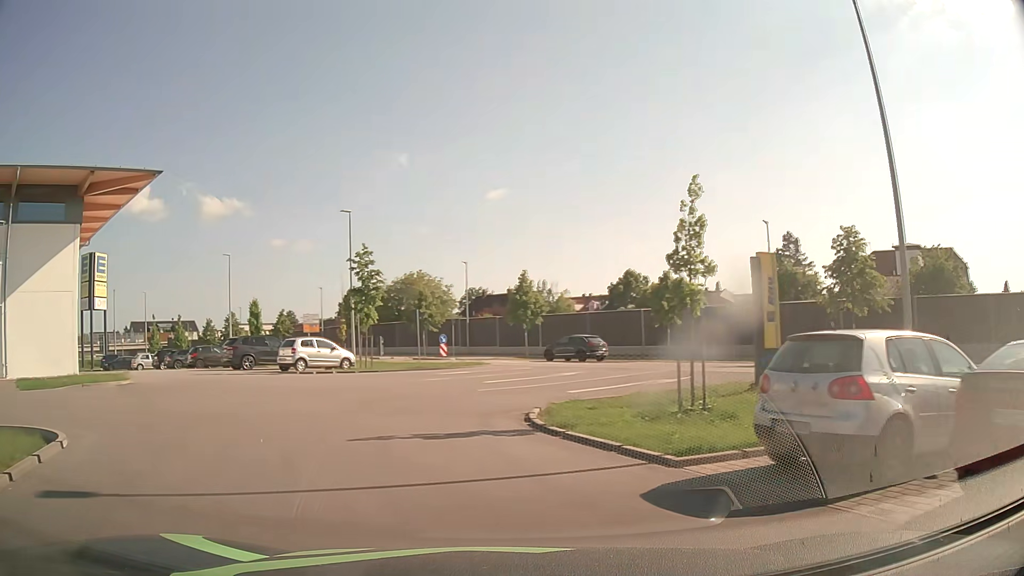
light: Day
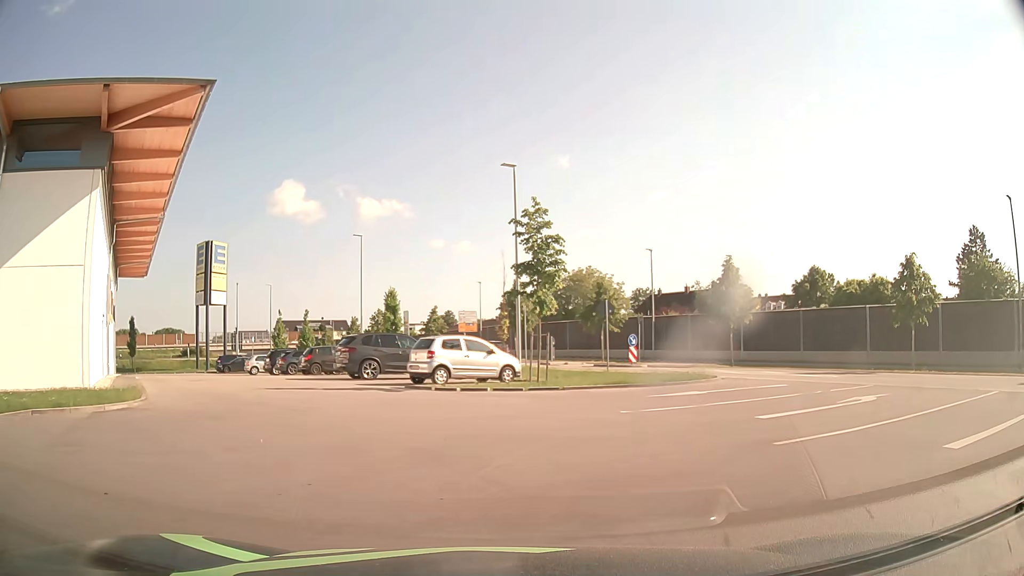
(-1.9, +9.3) m; -14°
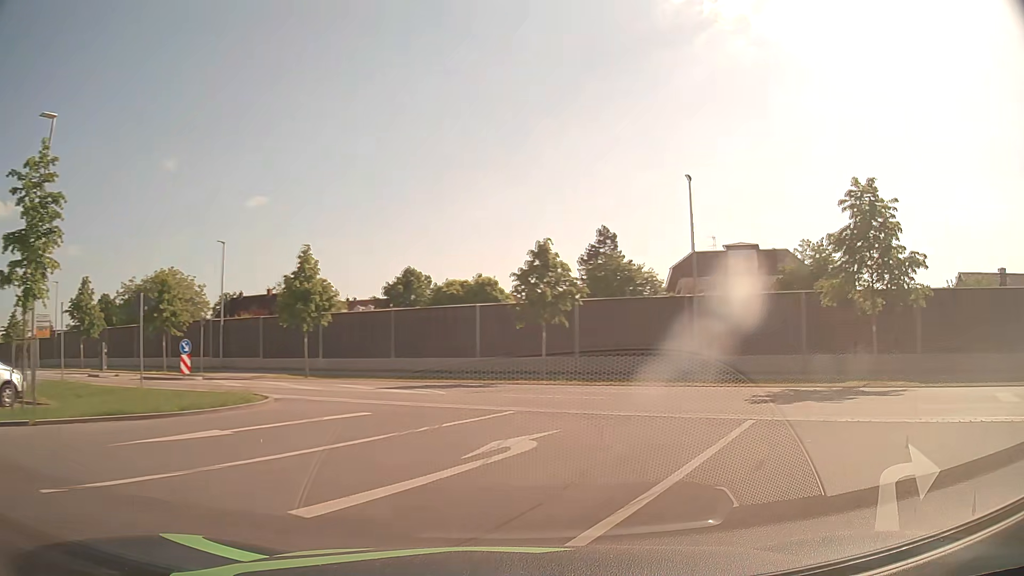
(+1.6, +6.3) m; +34°
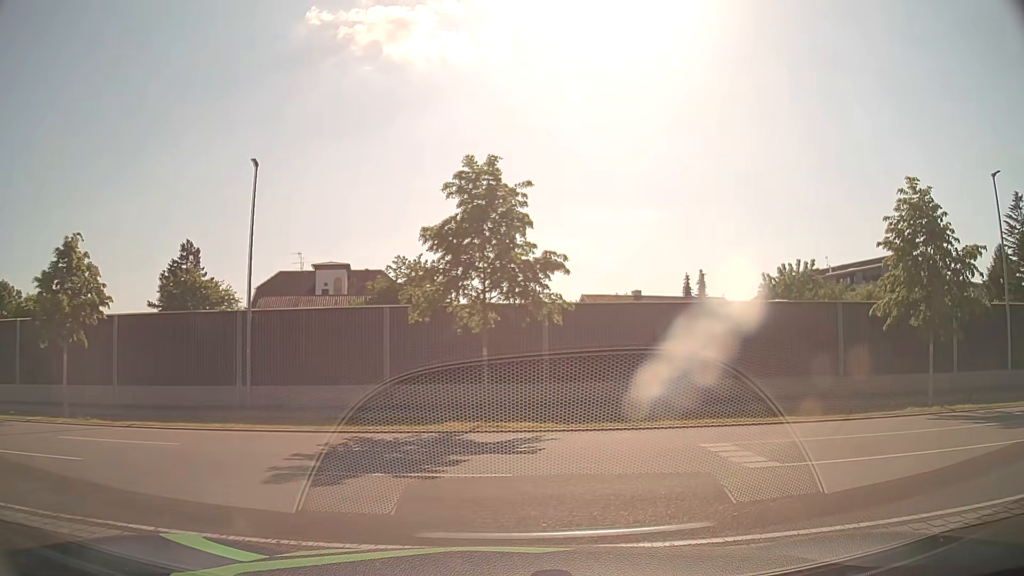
(+1.8, +5.4) m; +35°
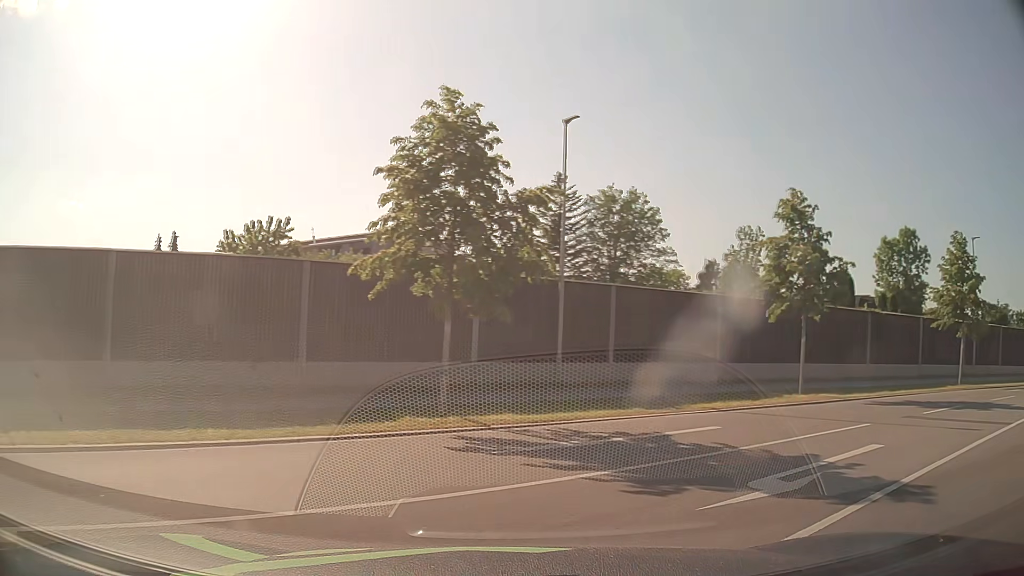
(+2.2, +6.3) m; +41°
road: unclassified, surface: asphalt
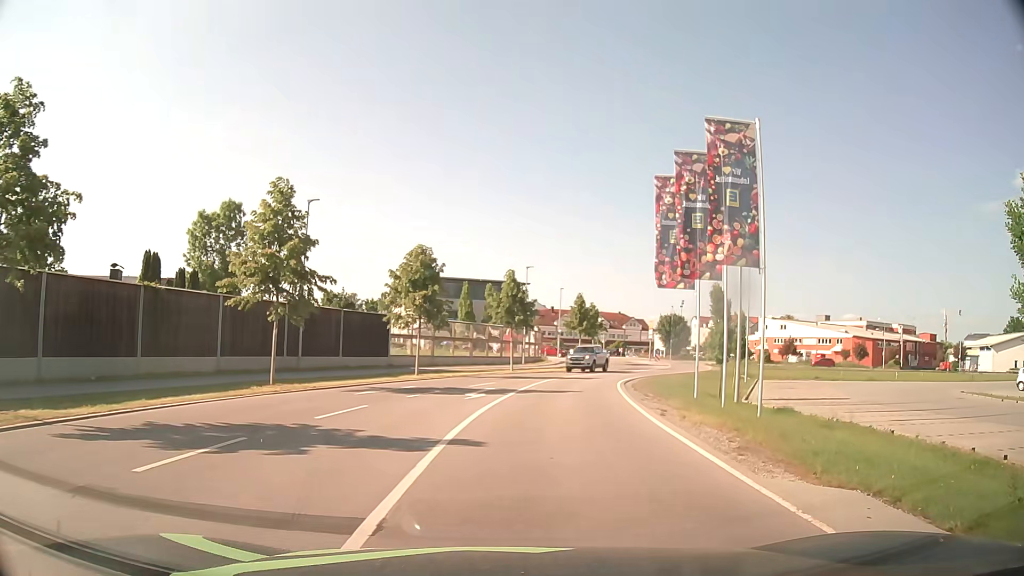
(+5.4, +7.3) m; +61°
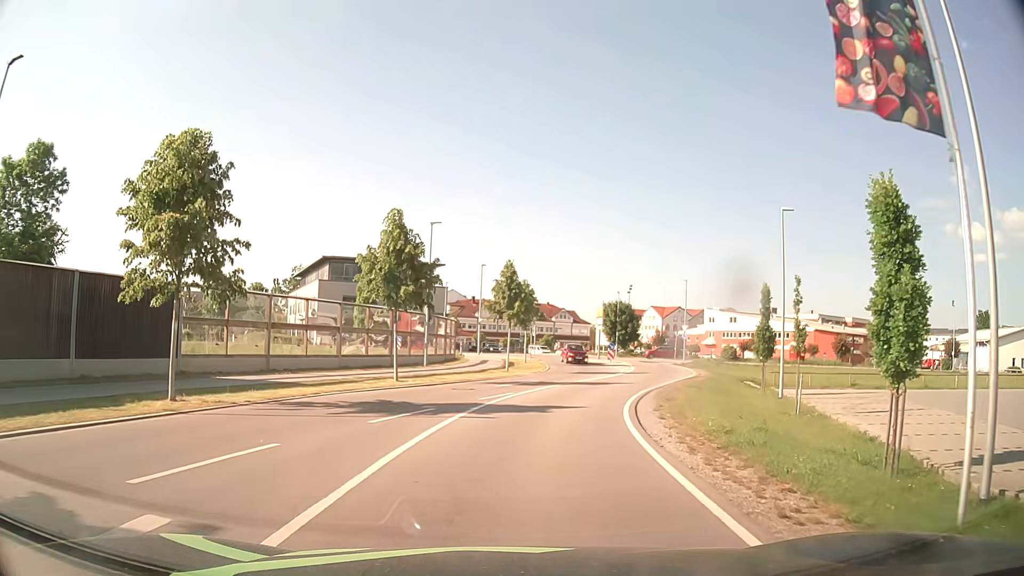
(+1.4, +18.4) m; +7°
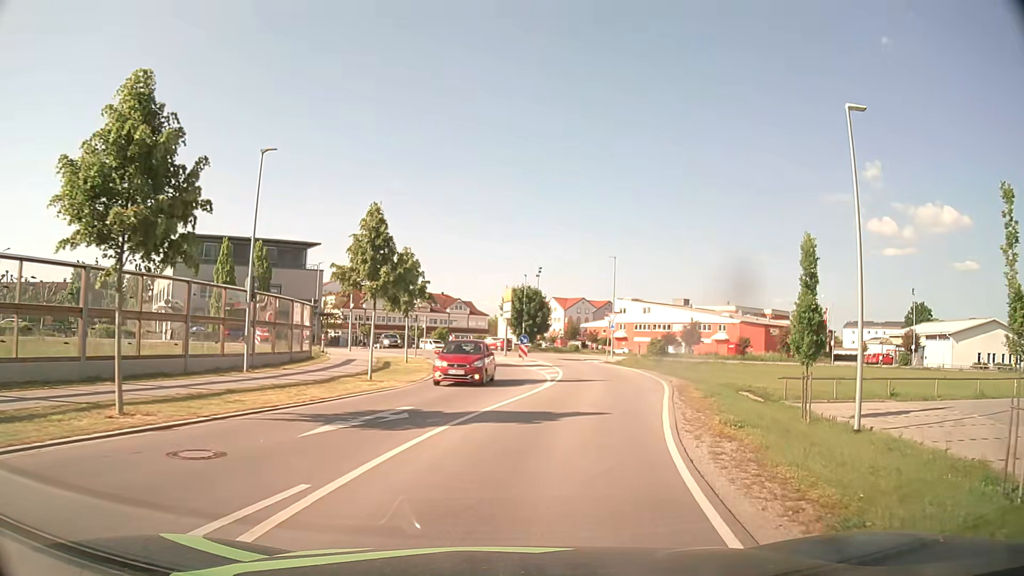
(+0.8, +13.9) m; +8°
(+1, +10) (+2, +20) (+4, +30) (+4, +40) (+4, +50) (+3, +60) (-2, +68) (-8, +77) (-14, +85) (-20, +93) m
